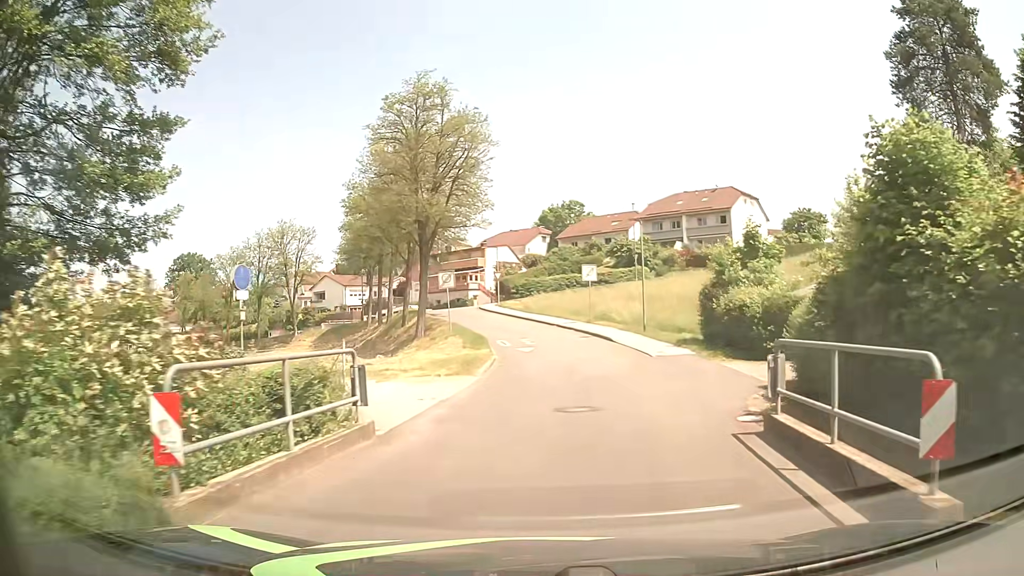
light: Day
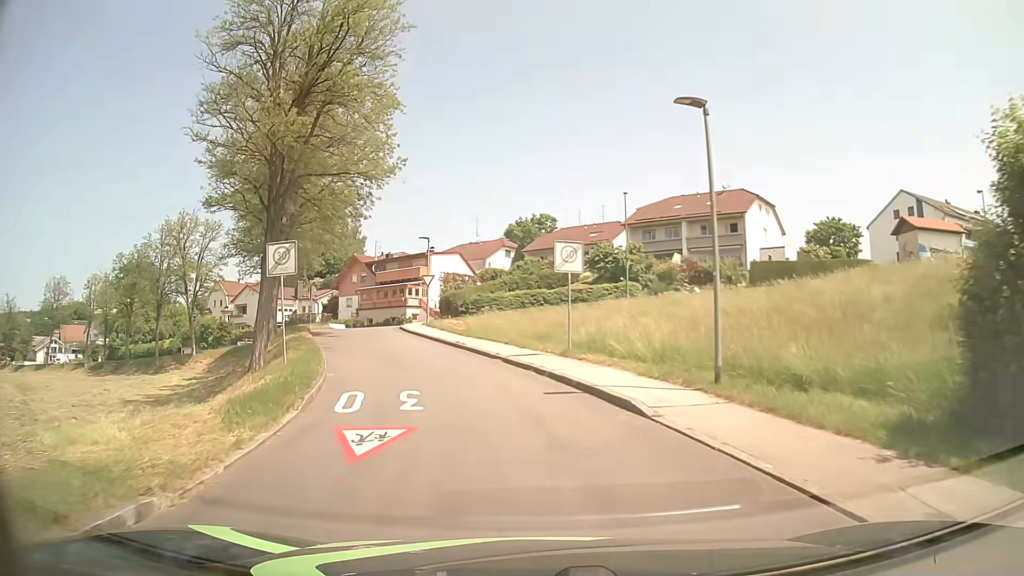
(+1.1, +18.9) m; +3°
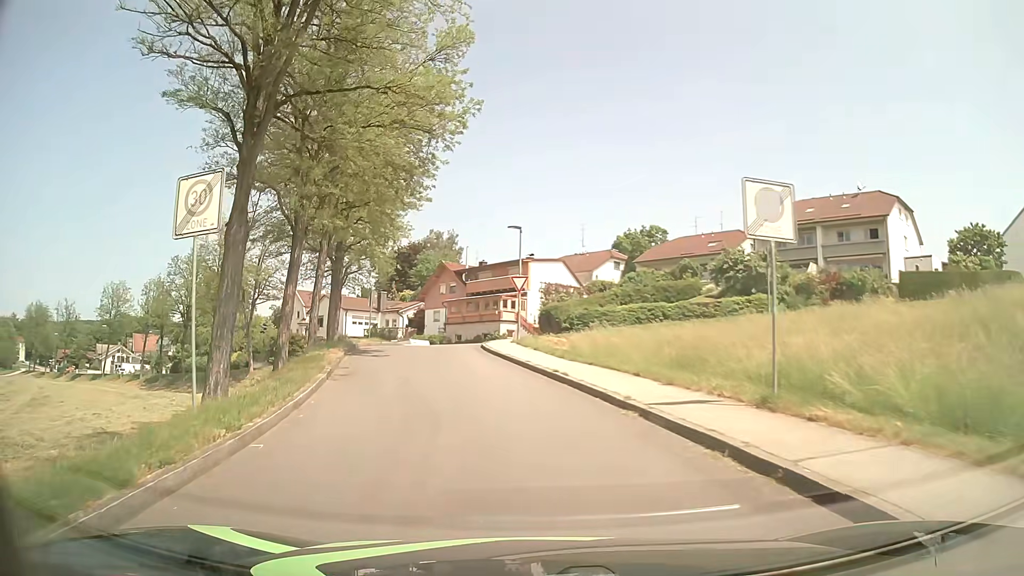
(-0.7, +9.7) m; -9°
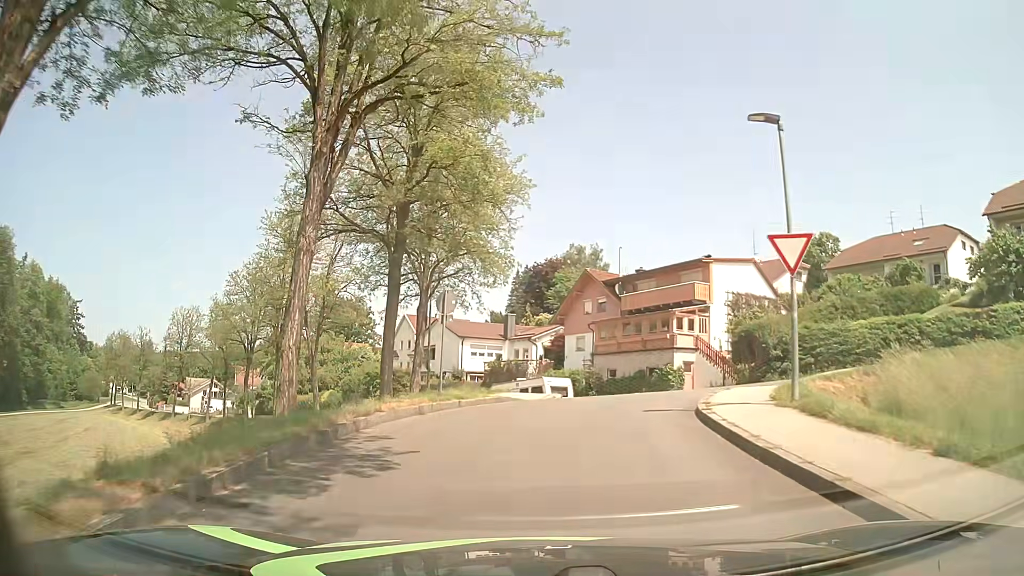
(-2.2, +17.8) m; -12°
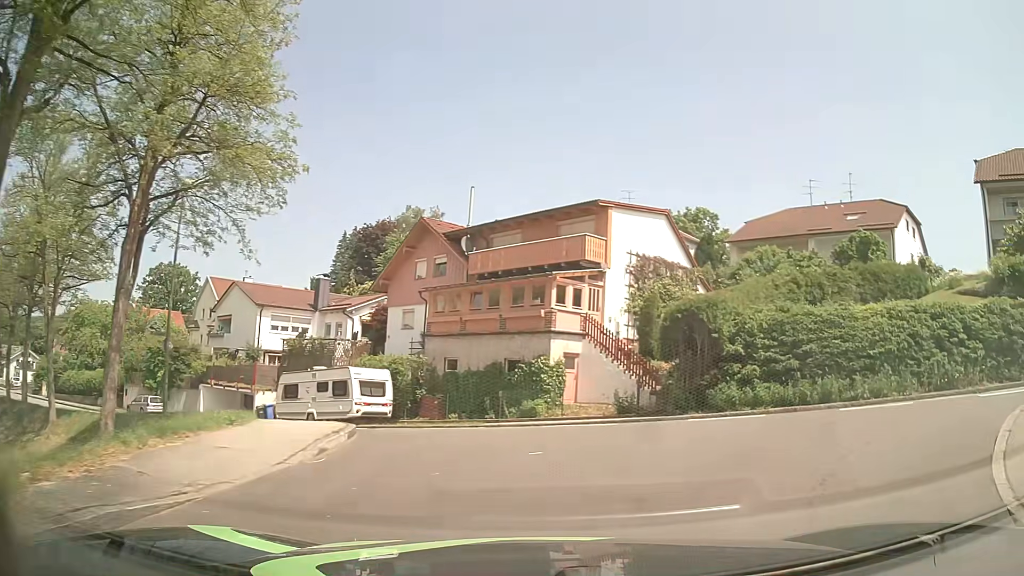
(+0.8, +13.6) m; +13°
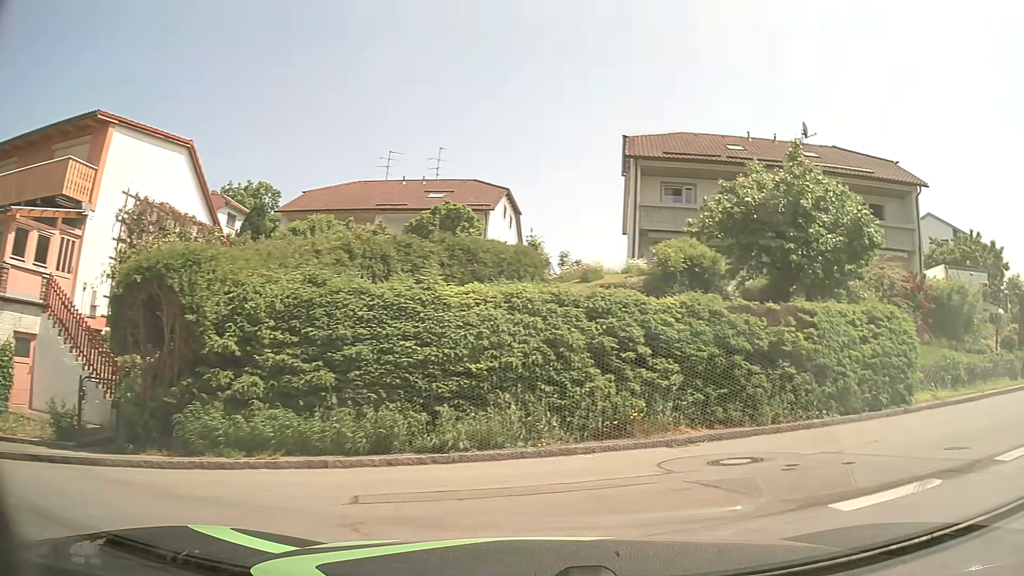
(+2.9, +8.5) m; +39°
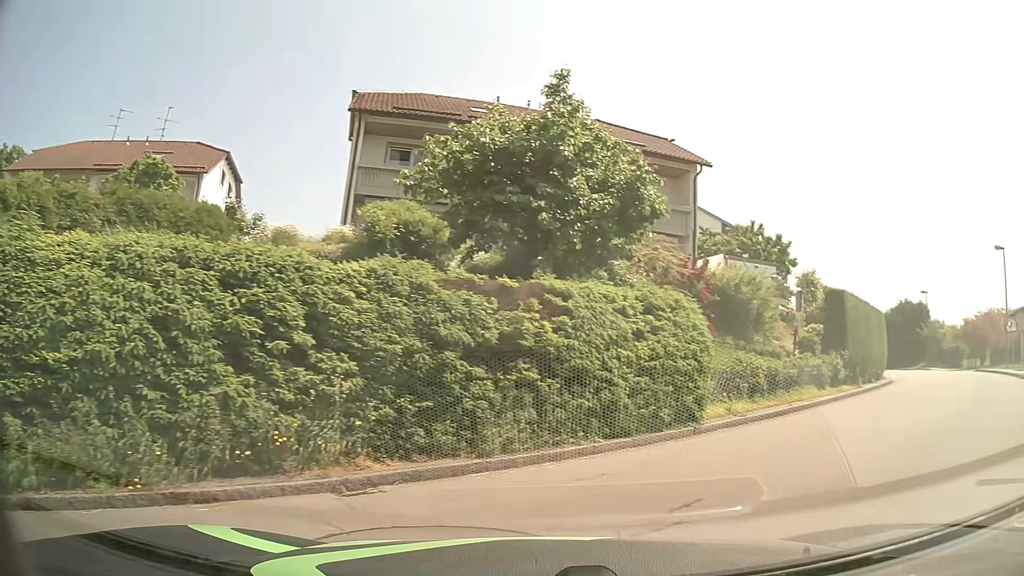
(+0.9, +4.4) m; +21°
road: unclassified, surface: asphalt
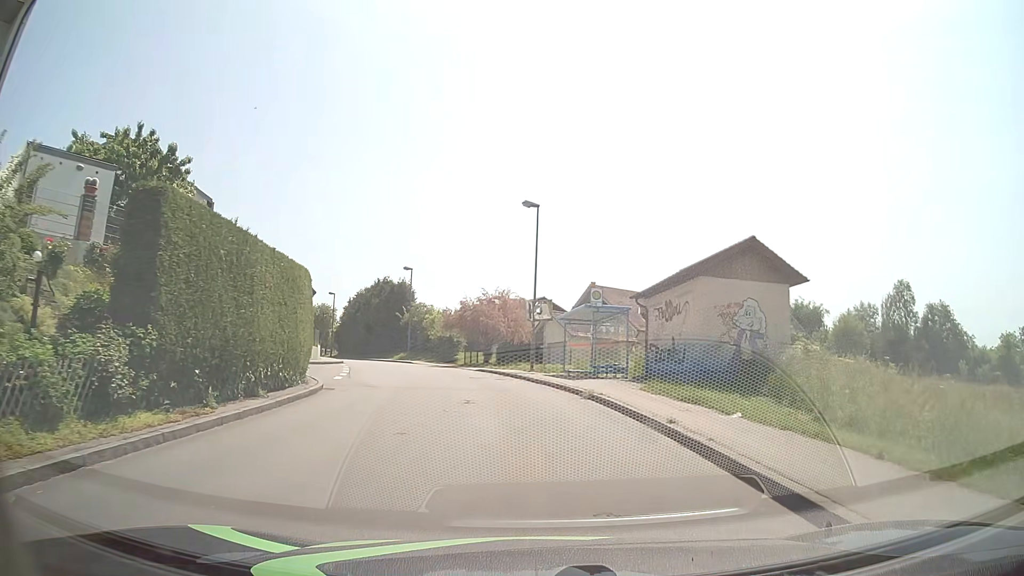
(+7.9, +11.6) m; +47°
(0, +10) (-1, +20) (-3, +30) (-6, +39) (-10, +48) (-15, +57) (-20, +66) (-25, +74) (-30, +83) (-34, +92) m
